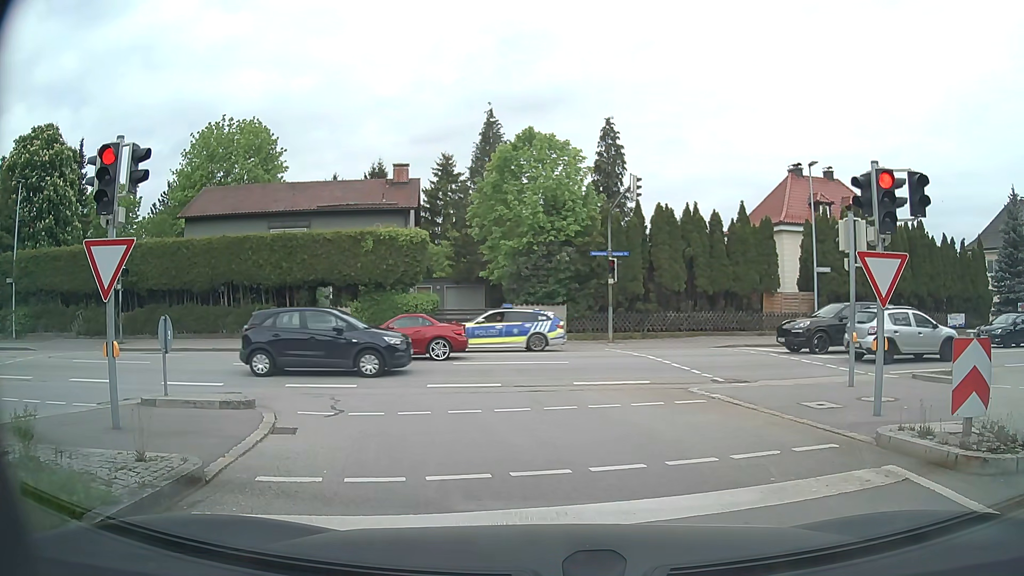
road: tertiary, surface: asphalt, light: Day
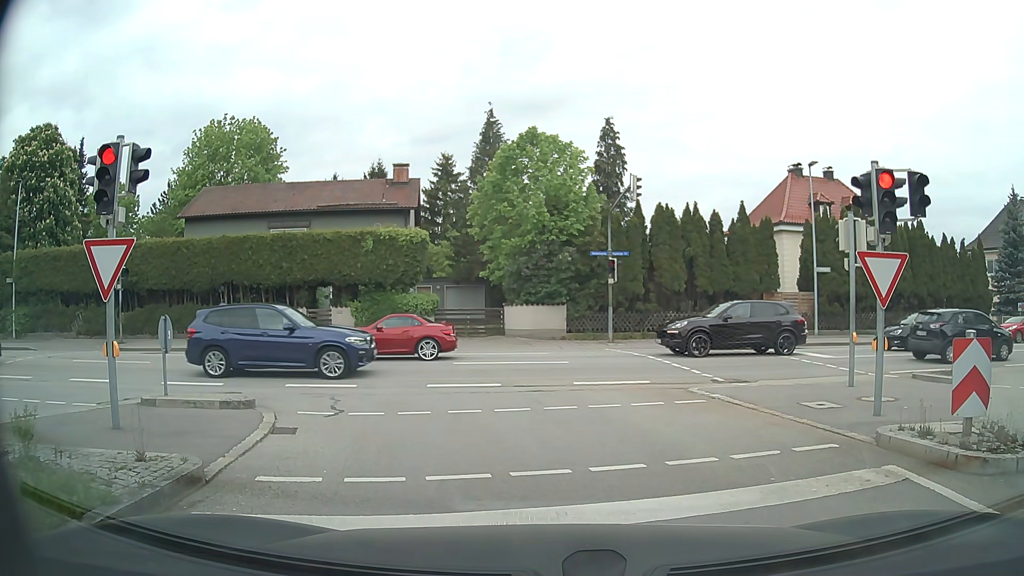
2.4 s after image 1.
(0.0, 0.0) m; 0°
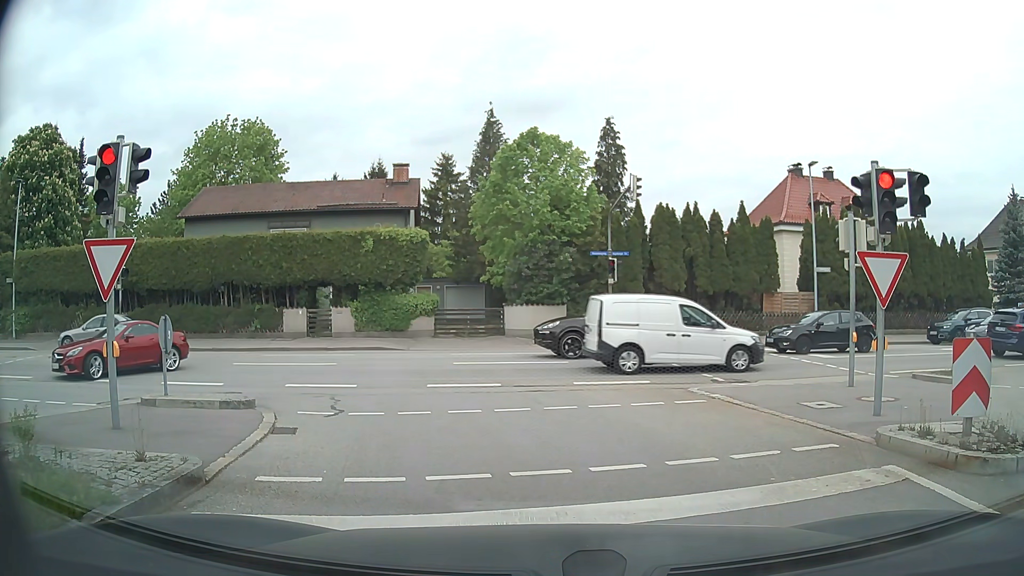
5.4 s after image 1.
(0.0, 0.0) m; 0°
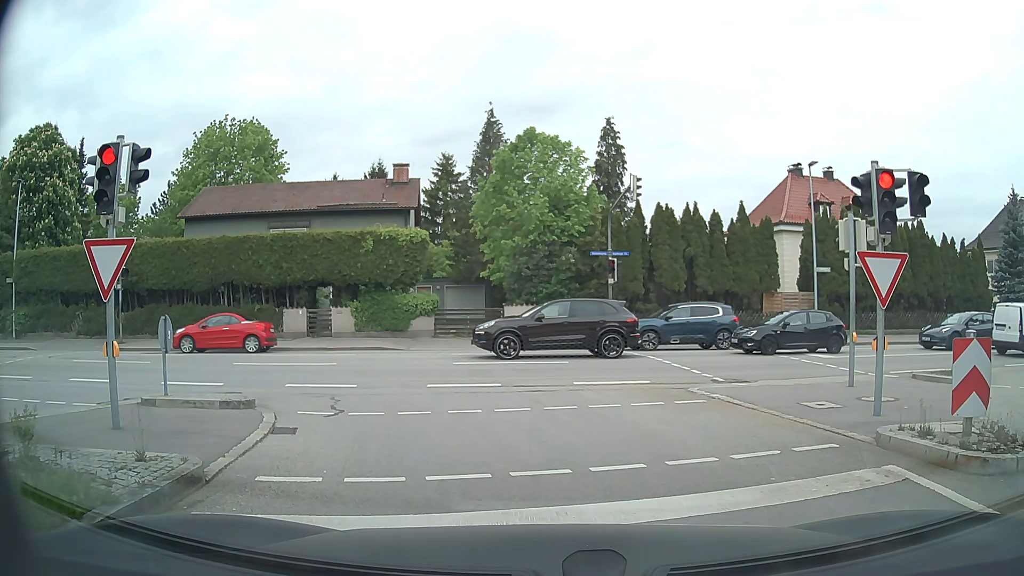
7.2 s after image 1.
(0.0, 0.0) m; 0°
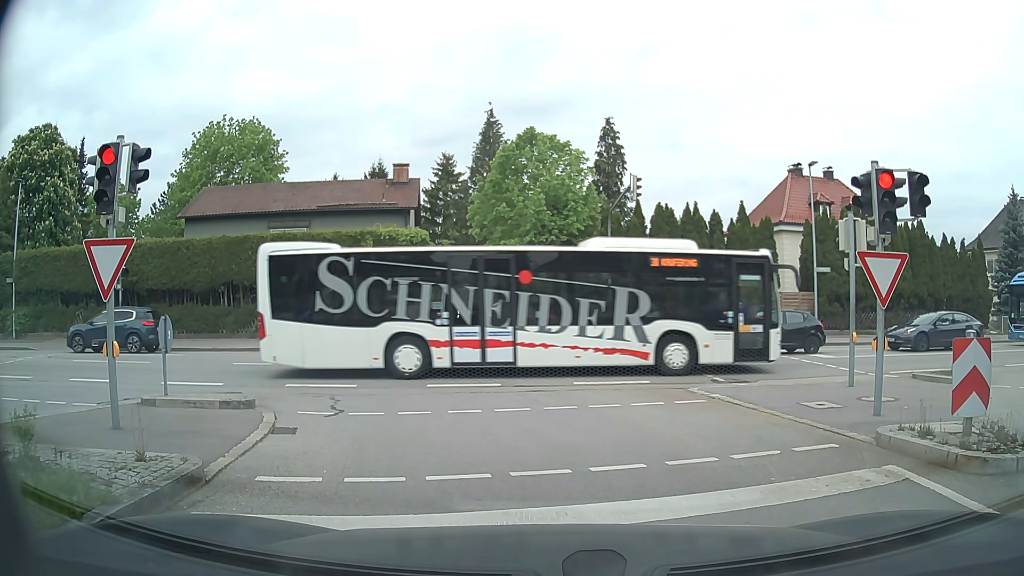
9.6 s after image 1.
(0.0, 0.0) m; 0°
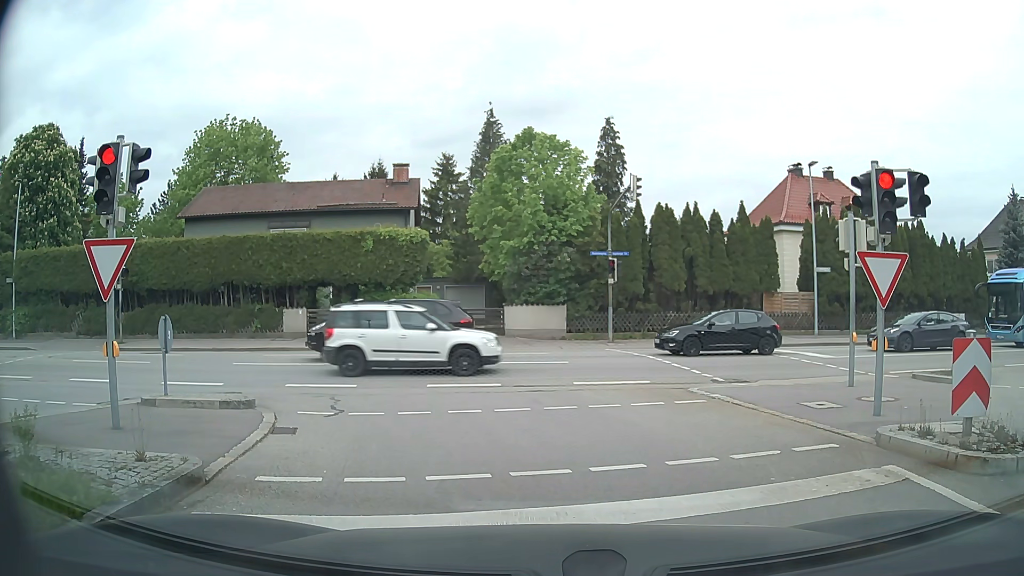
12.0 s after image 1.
(0.0, 0.0) m; 0°
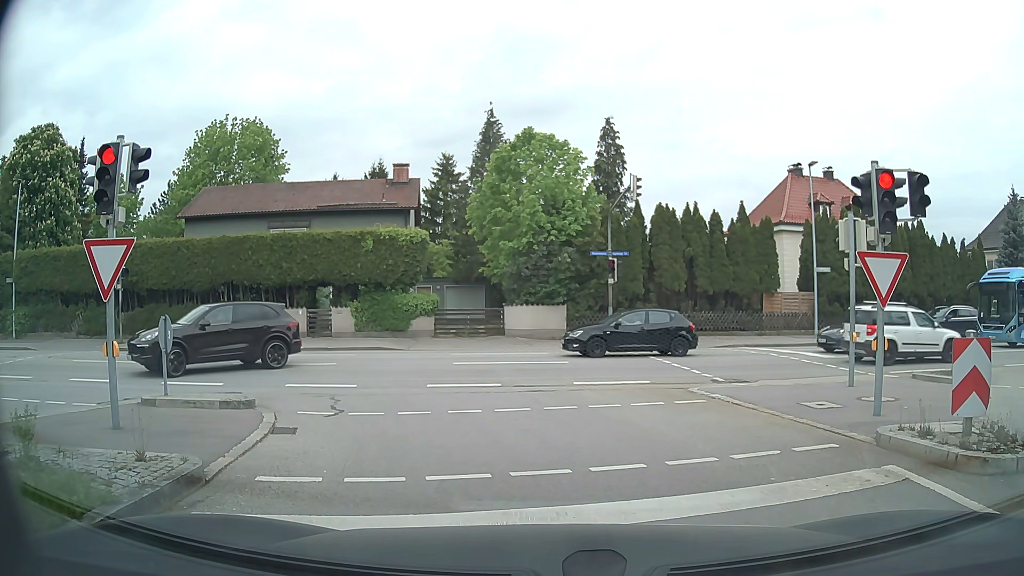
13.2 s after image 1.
(0.0, 0.0) m; 0°
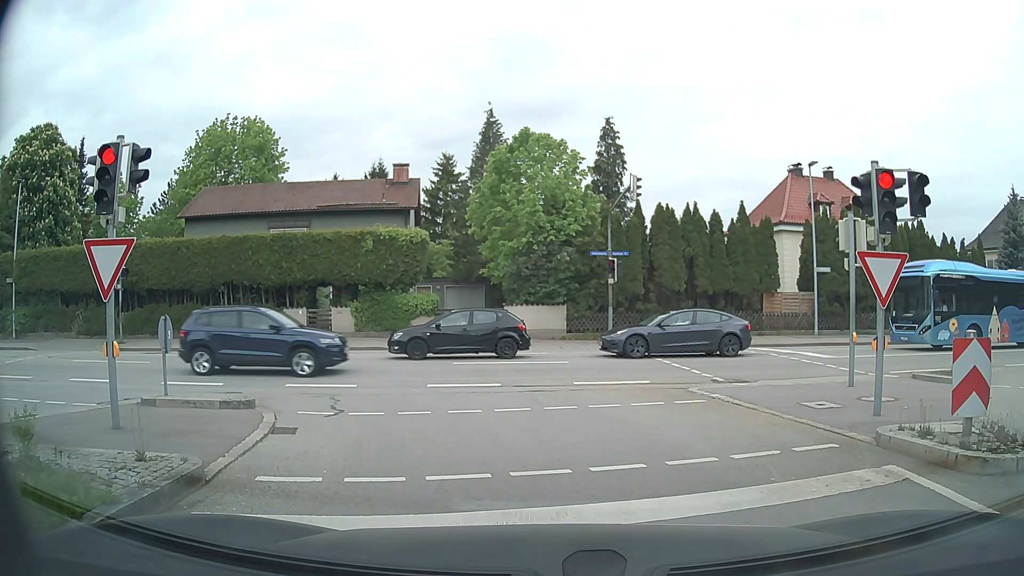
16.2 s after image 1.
(0.0, 0.0) m; 0°
(0, +10) (-3, +19) (-12, +23) (-22, +23) (-32, +22) (-41, +21) (-51, +19) (-61, +18) (-71, +17) (-81, +15) m
